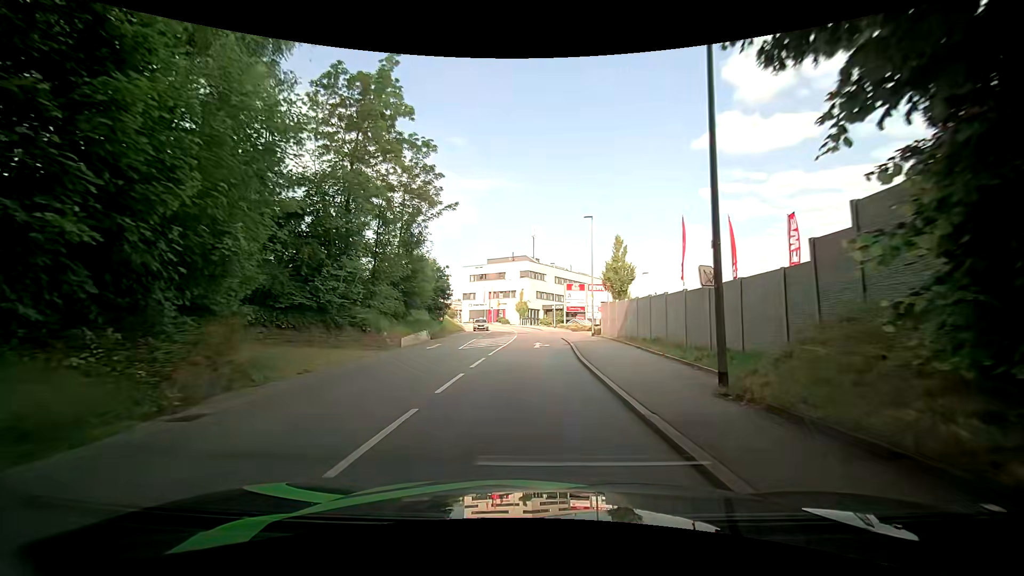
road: tertiary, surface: asphalt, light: Day
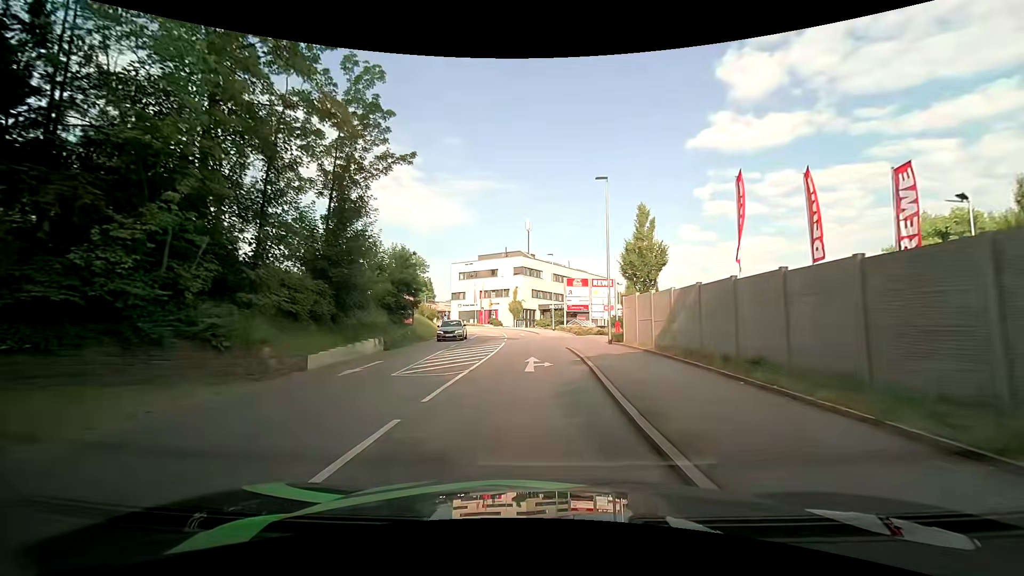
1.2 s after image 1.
(+0.3, +9.7) m; +2°
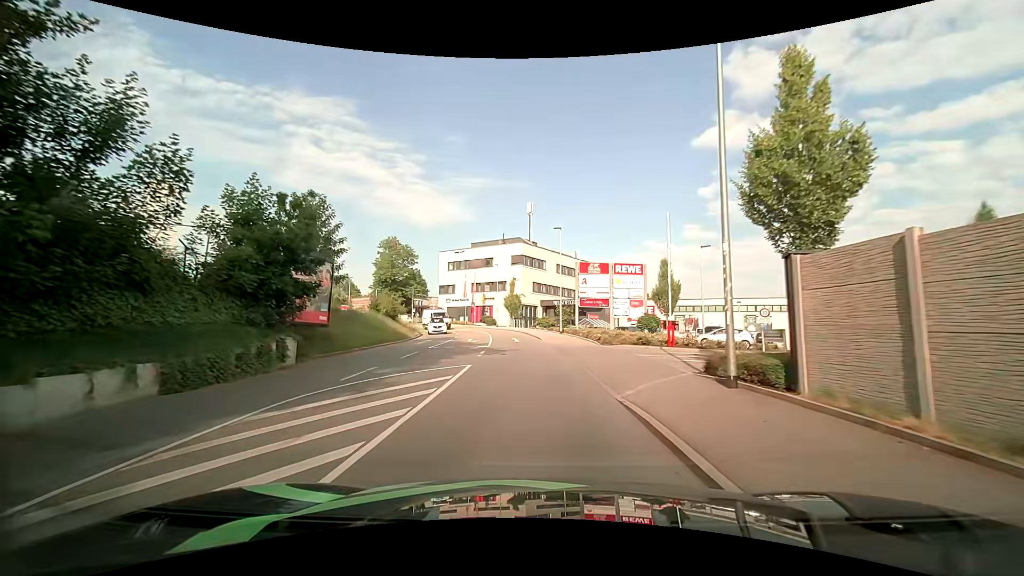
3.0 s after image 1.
(0.0, +14.8) m; 0°
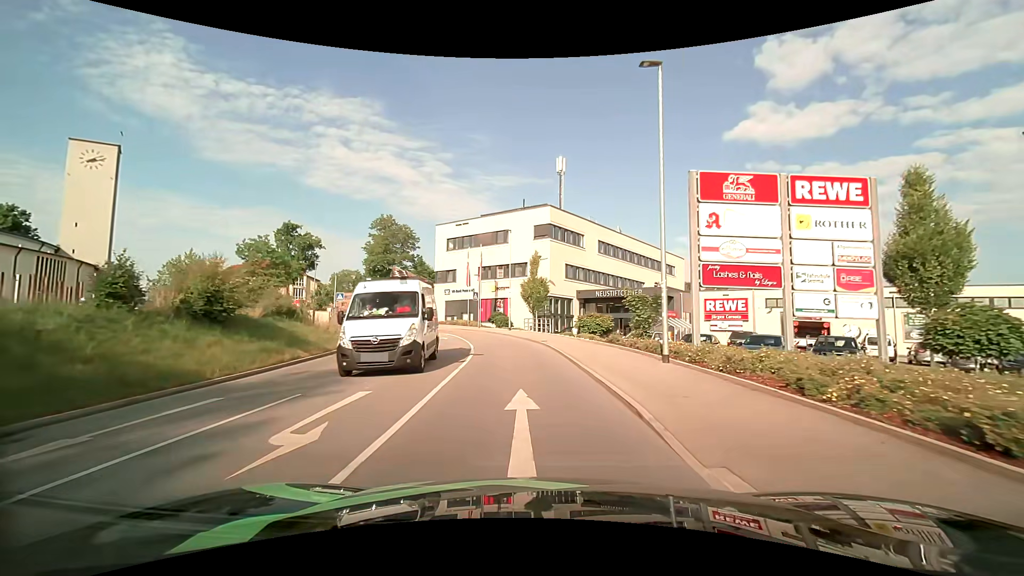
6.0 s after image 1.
(-0.7, +24.7) m; -3°
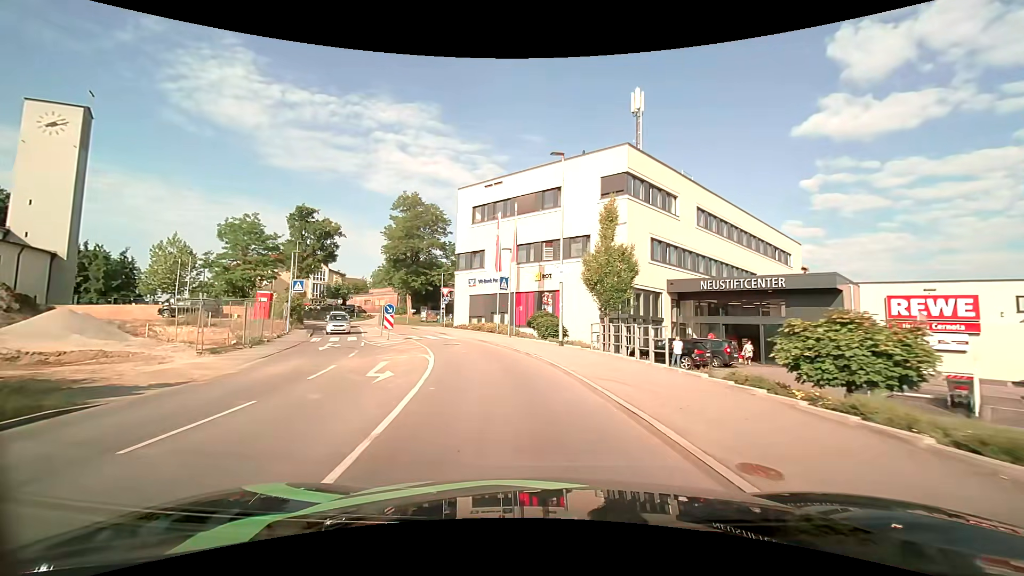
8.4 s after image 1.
(-0.7, +19.5) m; -6°
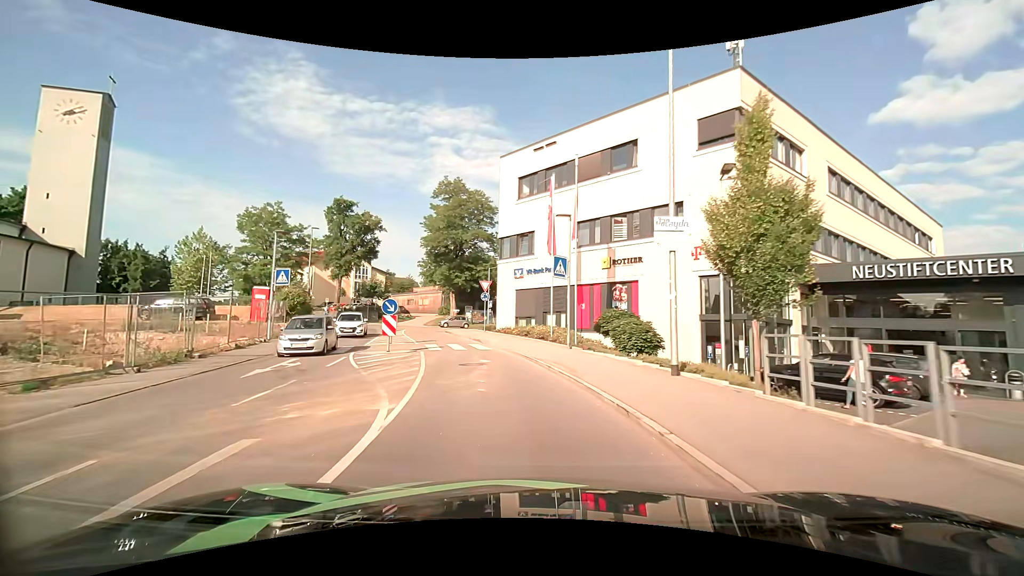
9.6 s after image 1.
(-0.5, +9.7) m; -6°
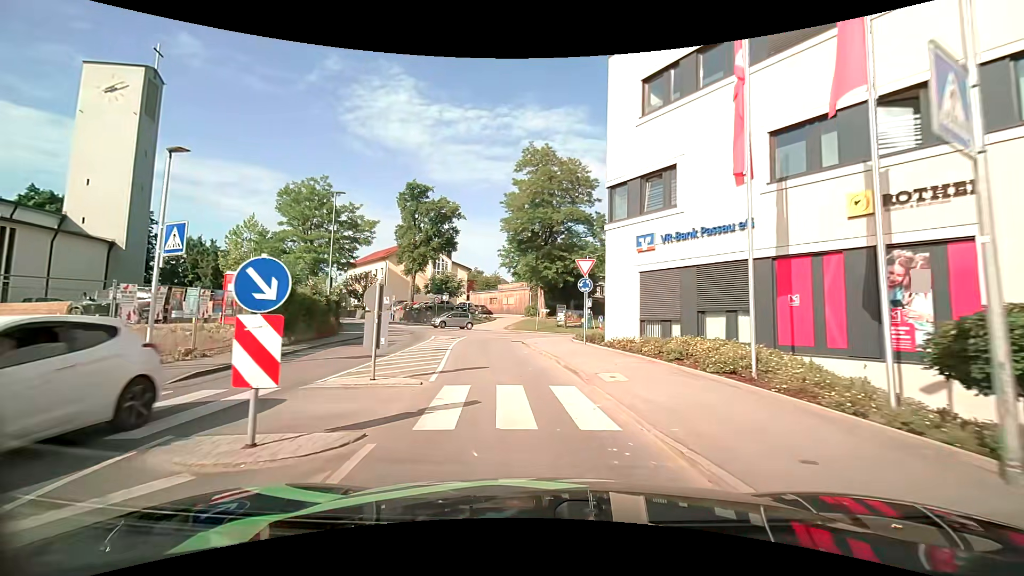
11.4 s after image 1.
(-1.4, +14.0) m; -11°
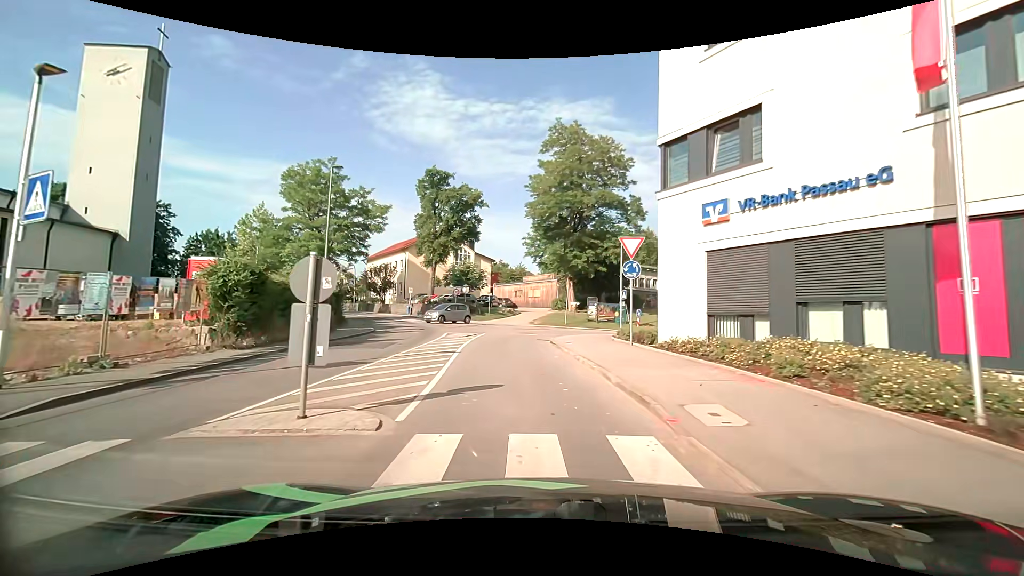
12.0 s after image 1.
(-0.1, +4.3) m; -3°
